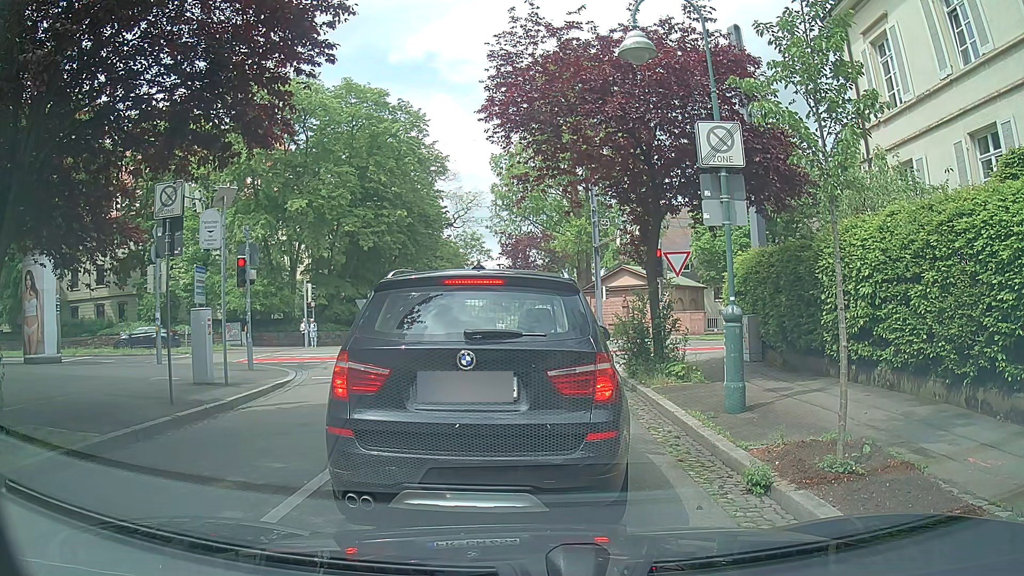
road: residential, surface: asphalt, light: Day
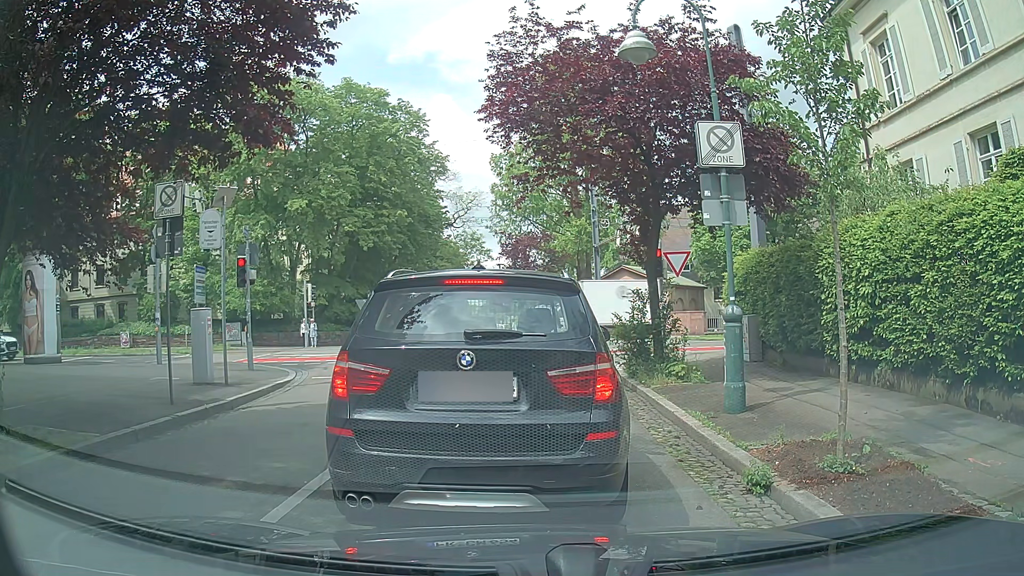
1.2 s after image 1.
(0.0, 0.0) m; 0°
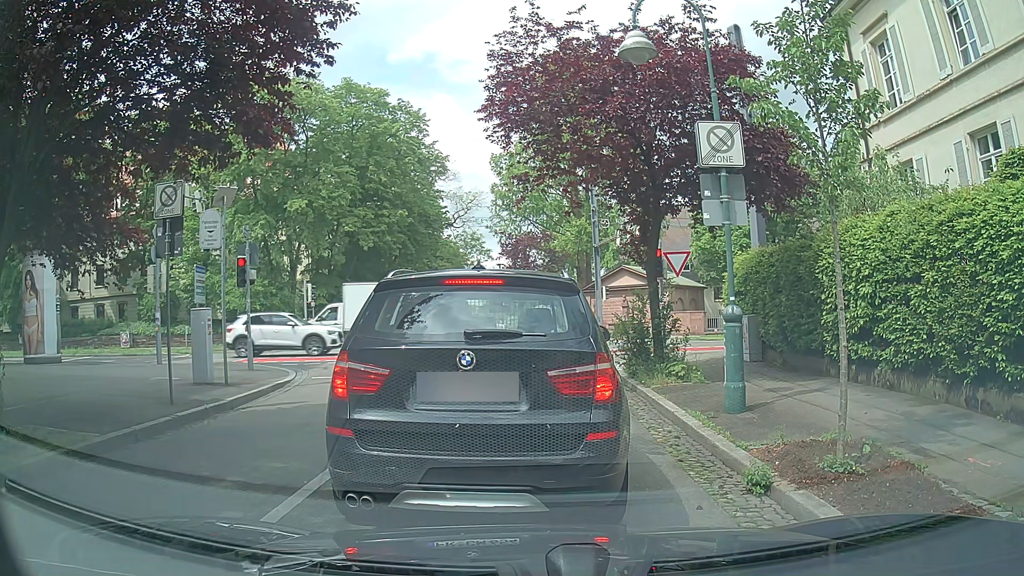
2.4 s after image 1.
(0.0, 0.0) m; 0°
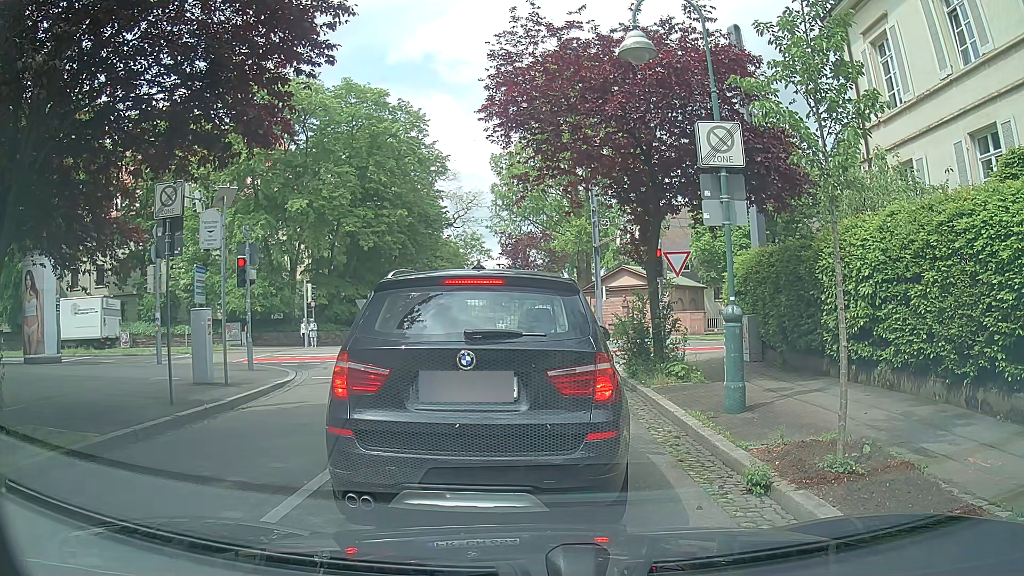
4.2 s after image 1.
(0.0, 0.0) m; 0°
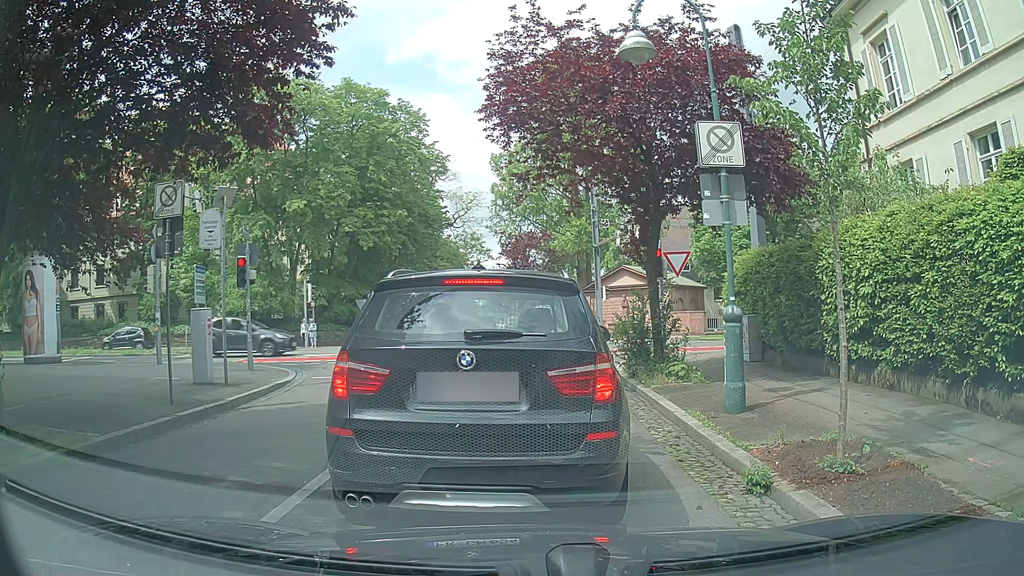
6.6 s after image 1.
(0.0, 0.0) m; 0°
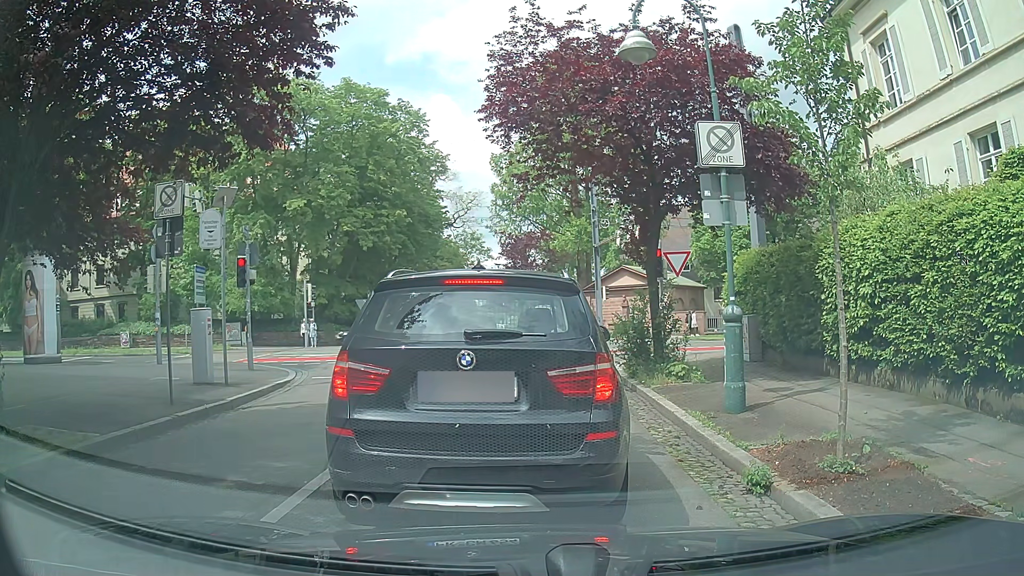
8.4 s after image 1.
(0.0, 0.0) m; 0°
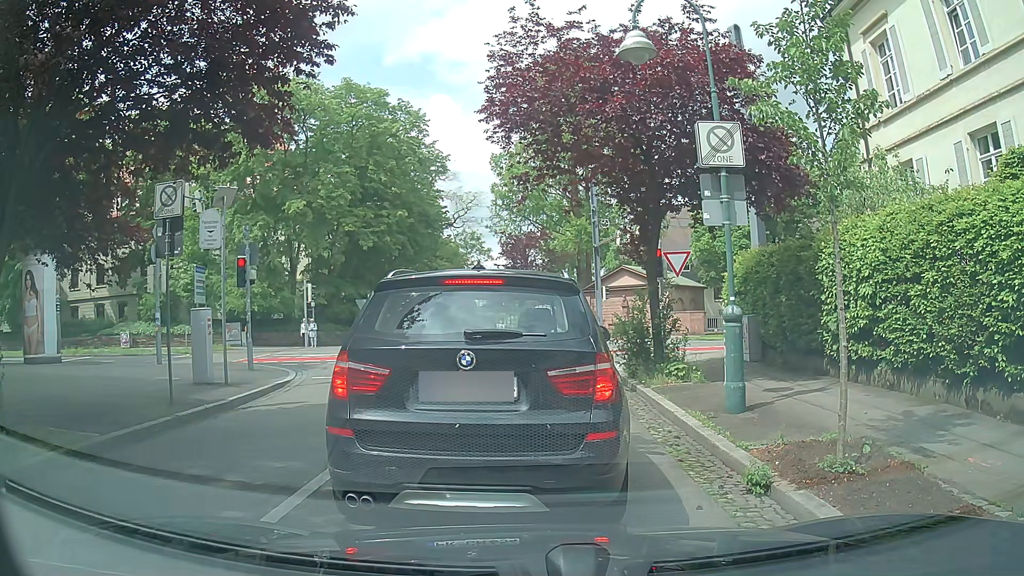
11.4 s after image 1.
(0.0, 0.0) m; 0°
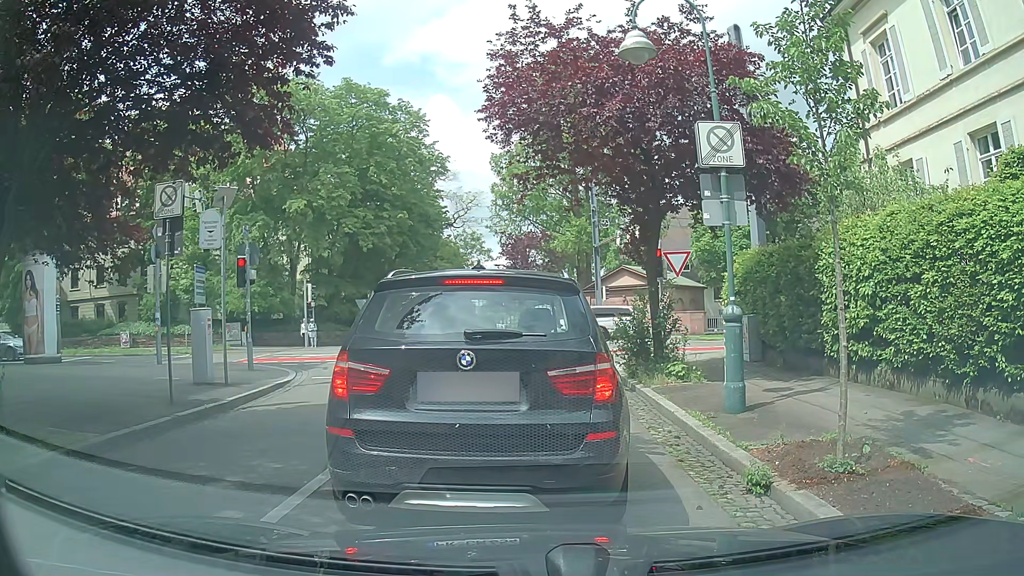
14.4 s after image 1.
(0.0, 0.0) m; 0°
